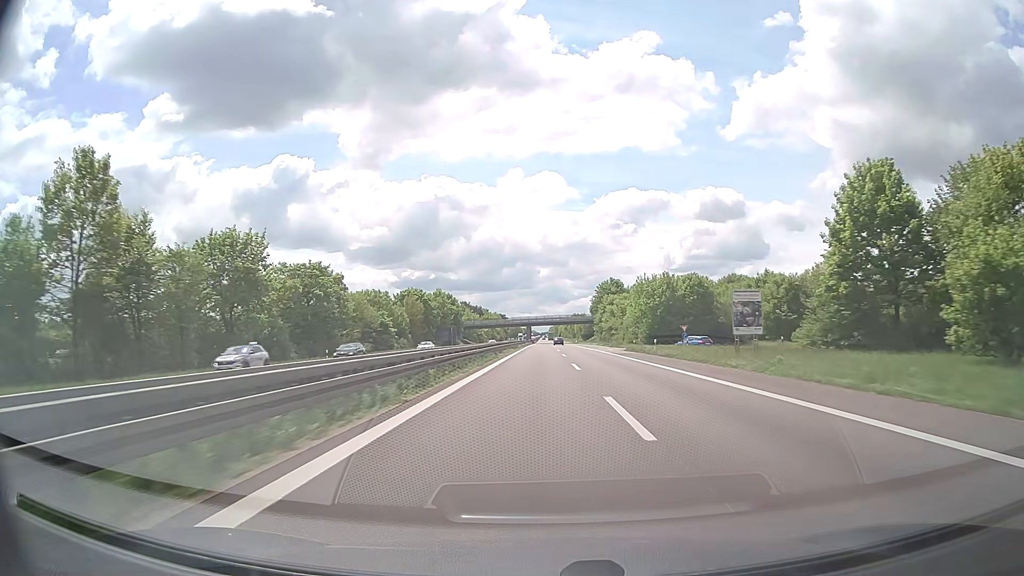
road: trunk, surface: asphalt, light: Day
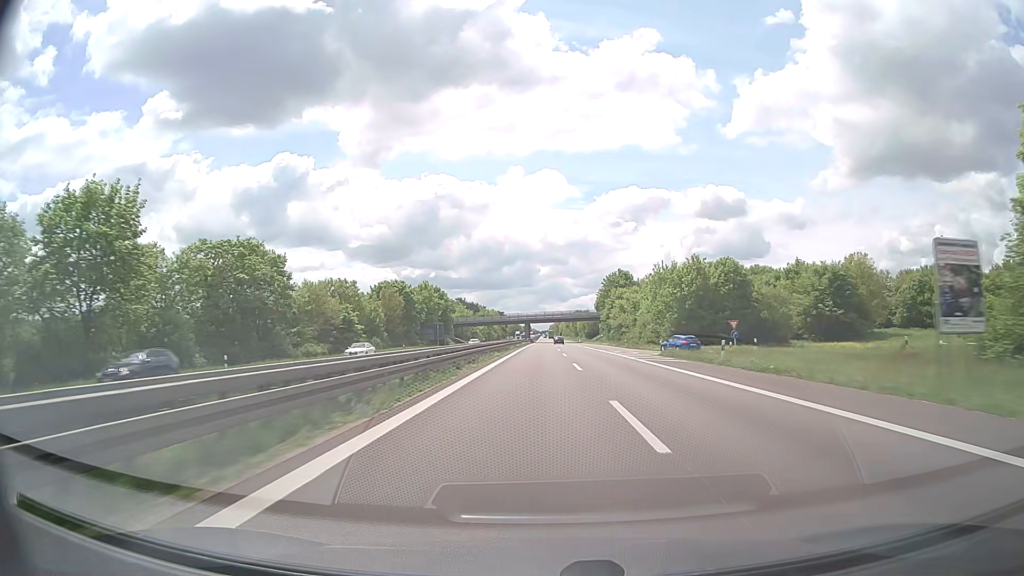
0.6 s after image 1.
(0.0, +19.1) m; 0°
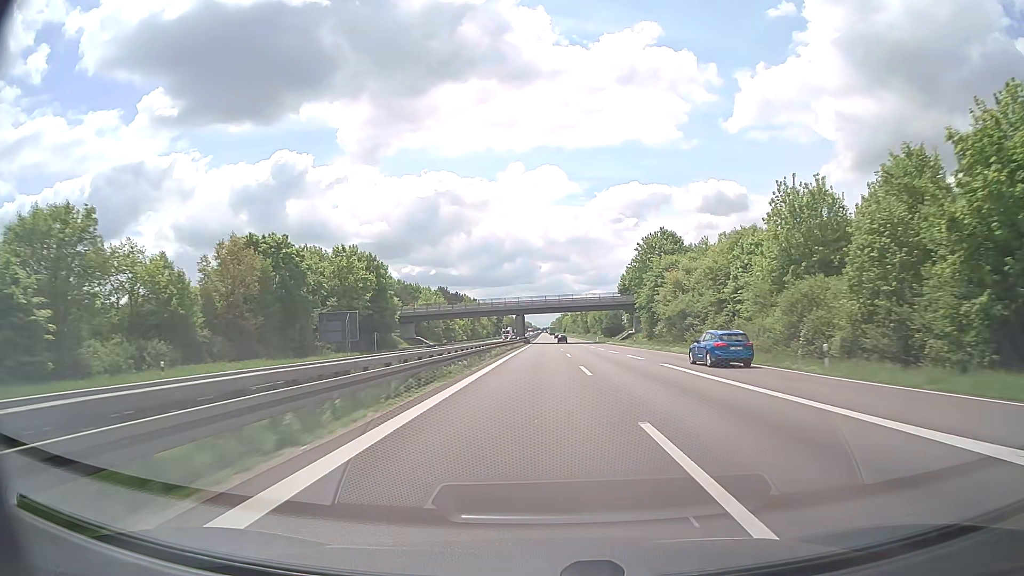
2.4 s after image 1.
(-0.1, +58.0) m; 0°
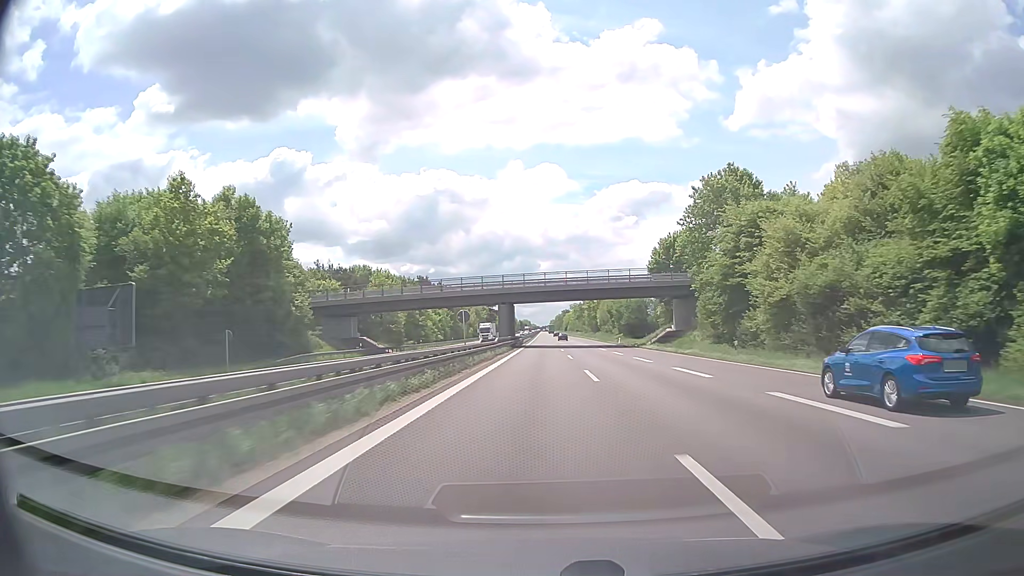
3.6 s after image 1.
(0.0, +38.9) m; 0°
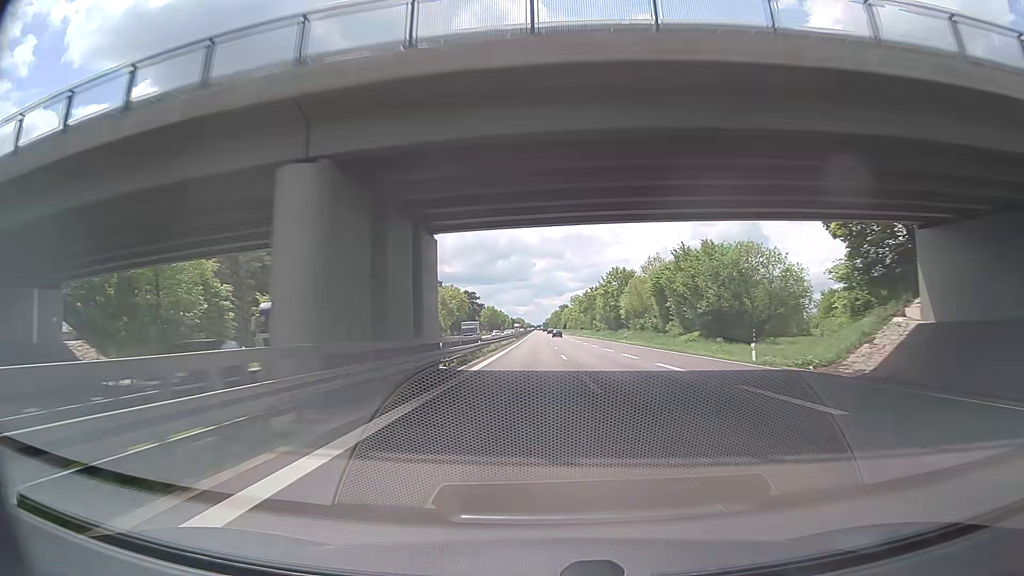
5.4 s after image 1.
(+0.2, +58.5) m; 0°
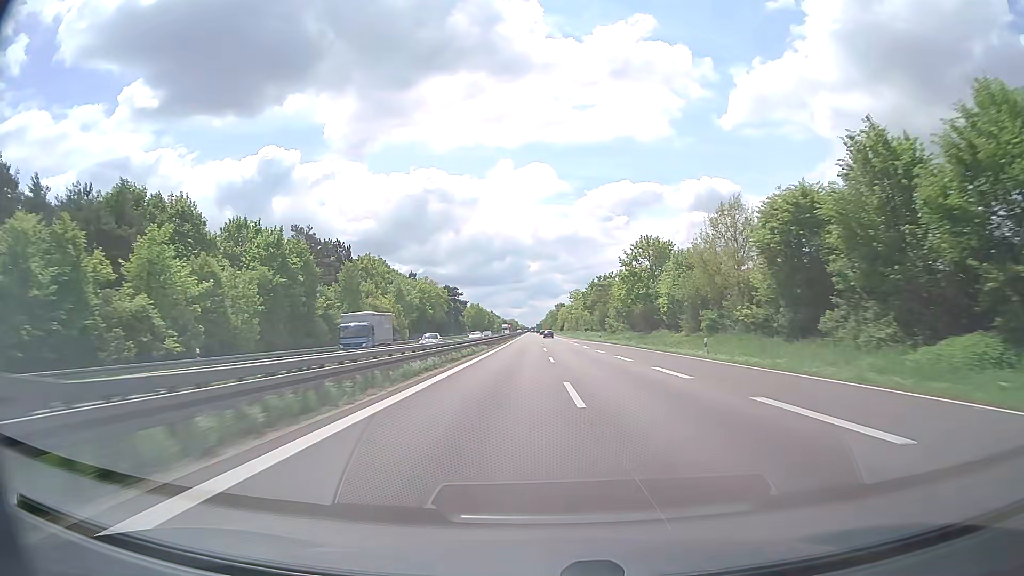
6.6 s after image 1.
(+0.2, +39.1) m; 0°
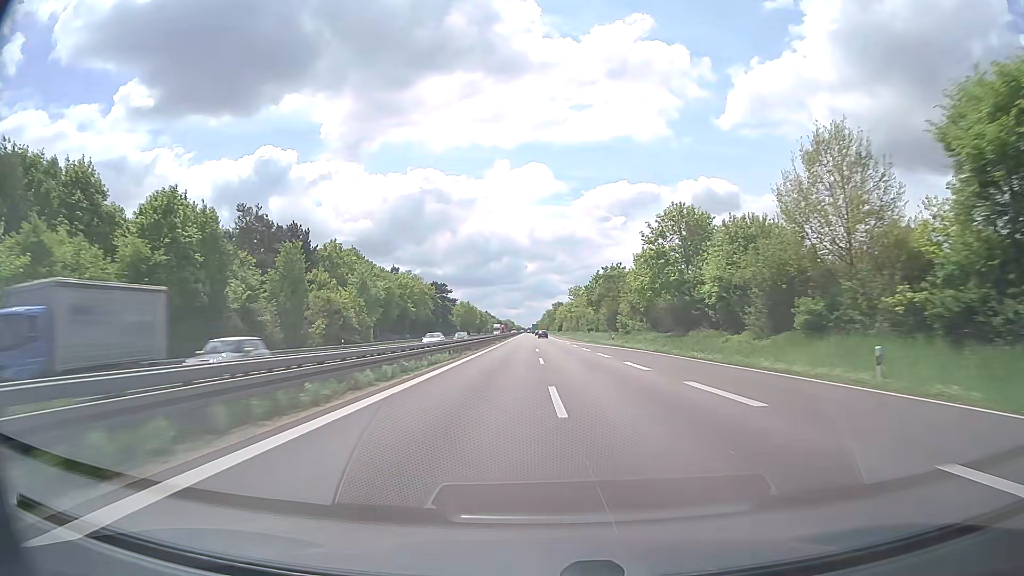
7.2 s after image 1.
(0.0, +19.5) m; 0°
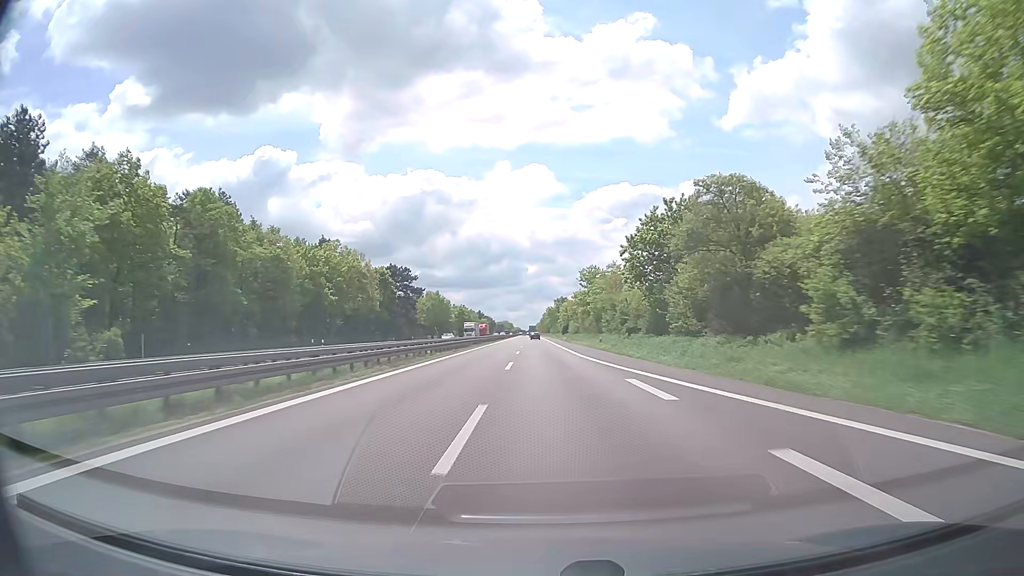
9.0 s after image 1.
(+0.3, +58.5) m; 0°
(0, +10) (0, +20) (0, +30) (0, +40) (0, +50) (0, +60) (0, +70) (0, +80) (-1, +90) (-1, +100) m
